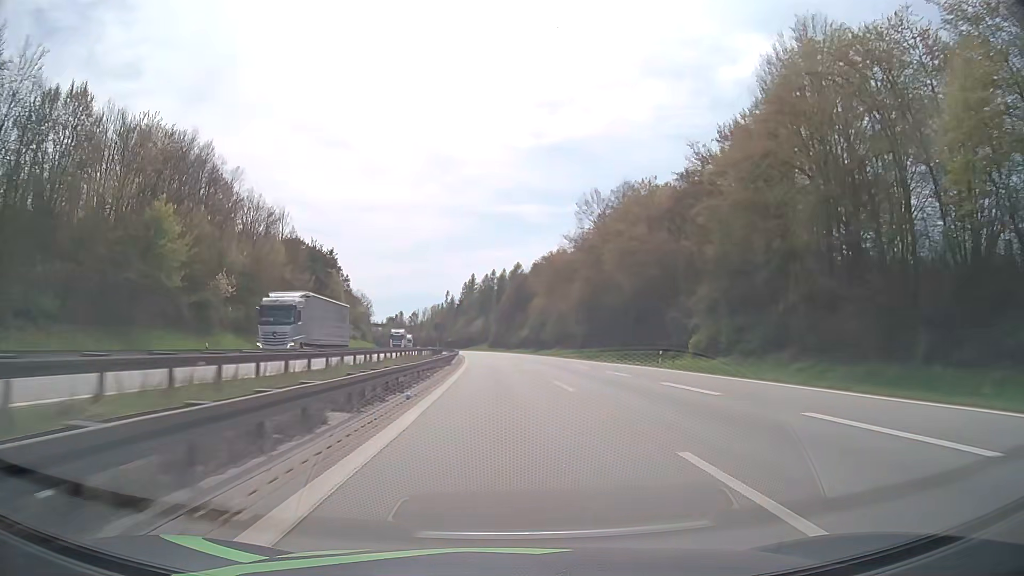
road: motorway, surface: asphalt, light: Day
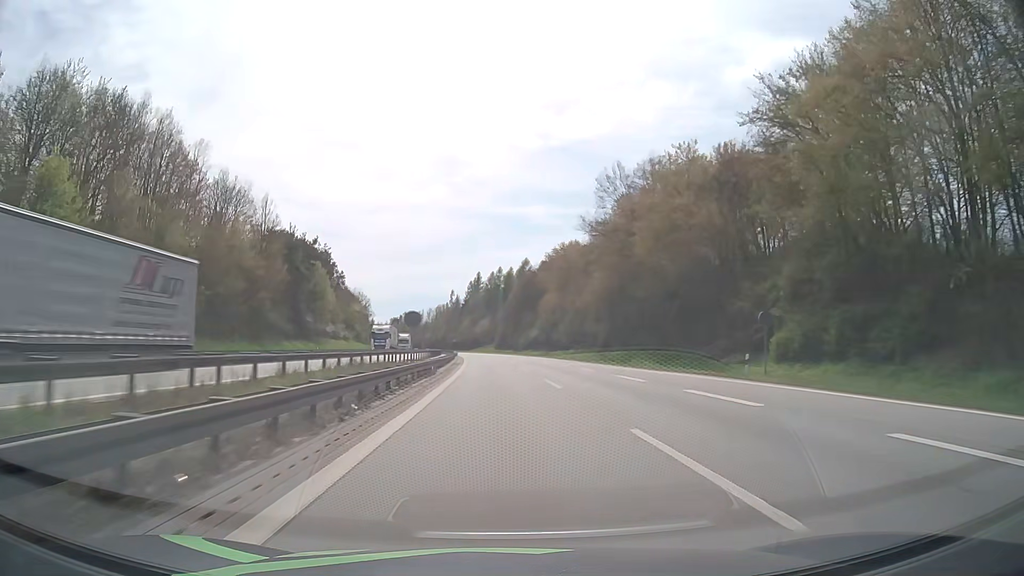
(-0.1, +15.2) m; -1°
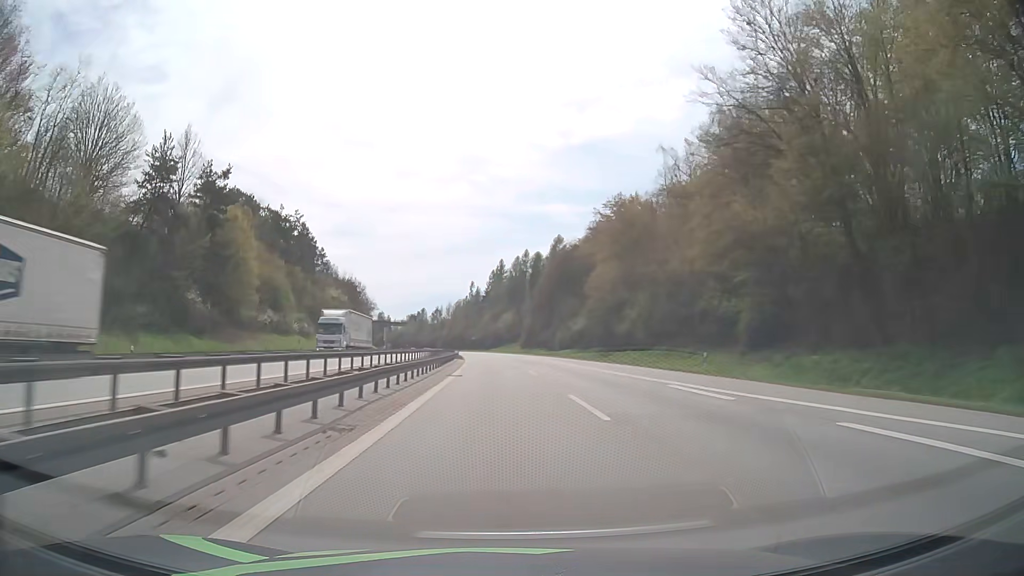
(-1.0, +45.8) m; -2°
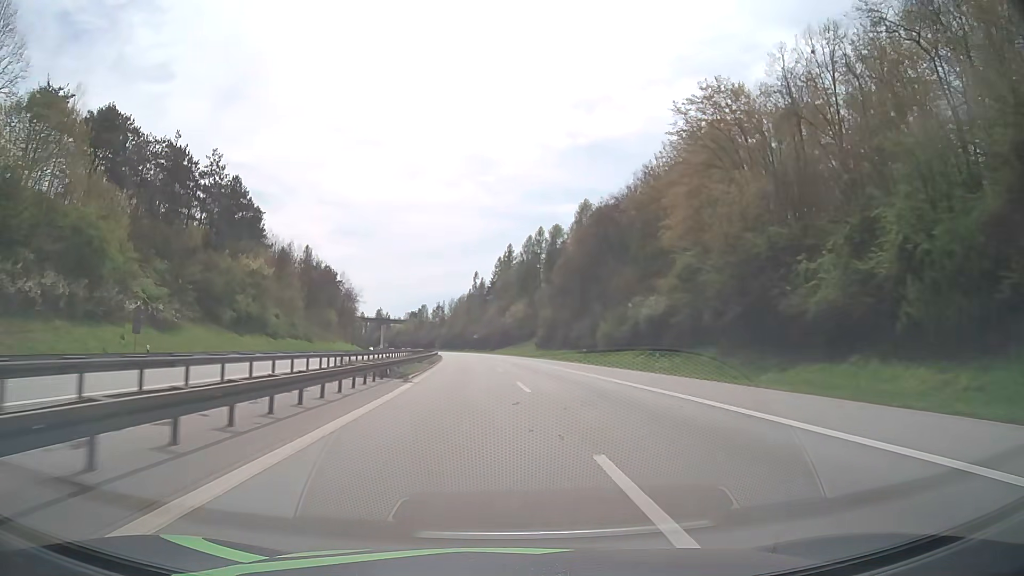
(-0.3, +46.0) m; -1°
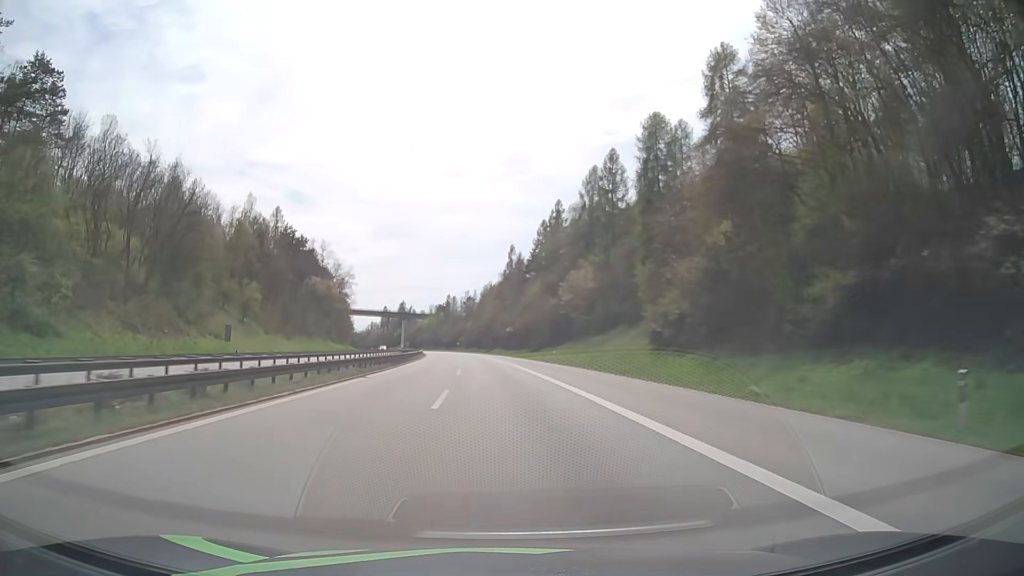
(-1.8, +77.0) m; -3°
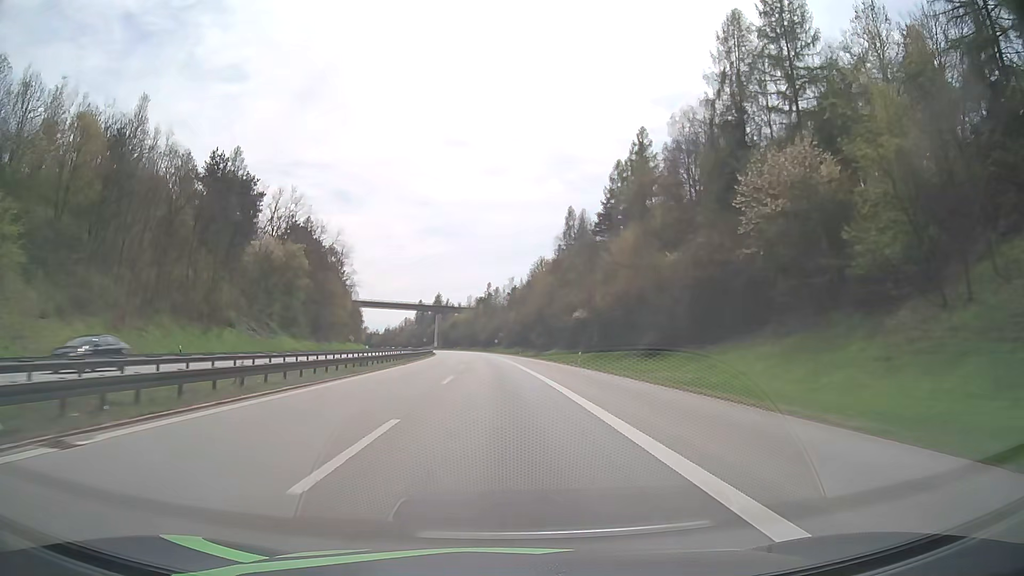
(-2.4, +62.3) m; -4°
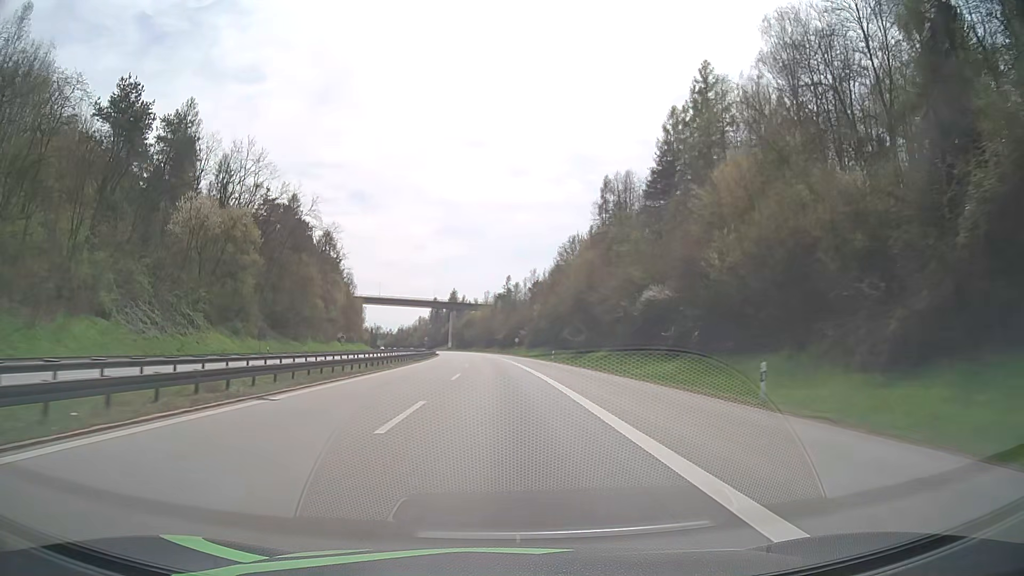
(-0.5, +31.5) m; -2°
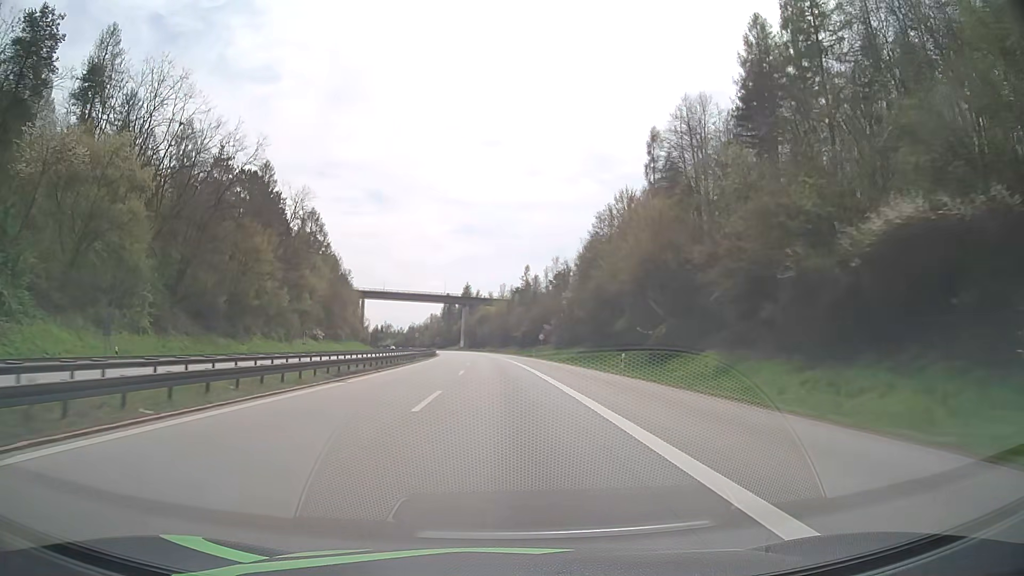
(-0.4, +31.9) m; -1°
(0, +10) (0, +20) (0, +30) (-1, +40) (-1, +50) (-1, +60) (-2, +70) (-3, +80) (-3, +90) (-4, +100) m
